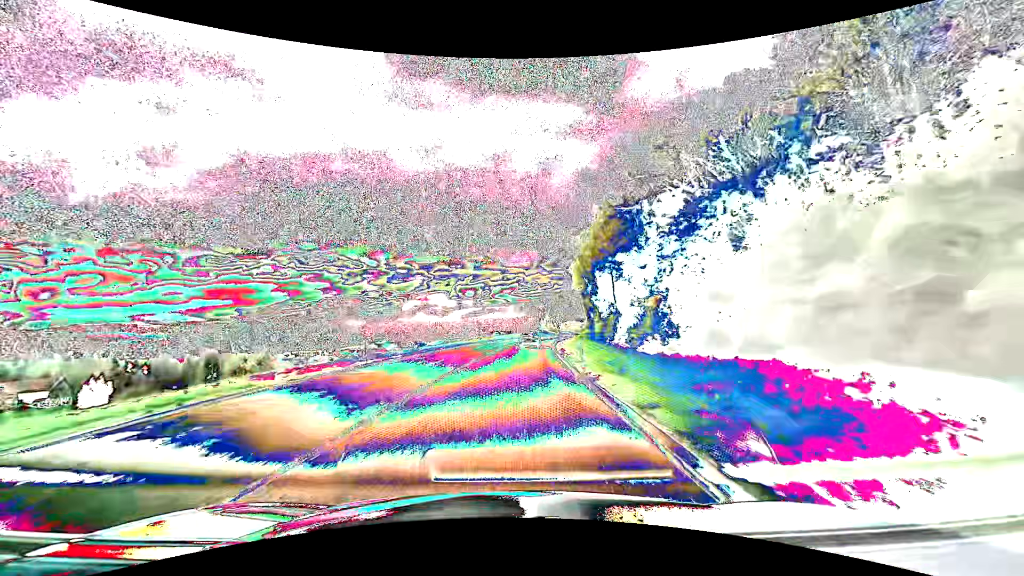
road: primary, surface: asphalt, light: Day
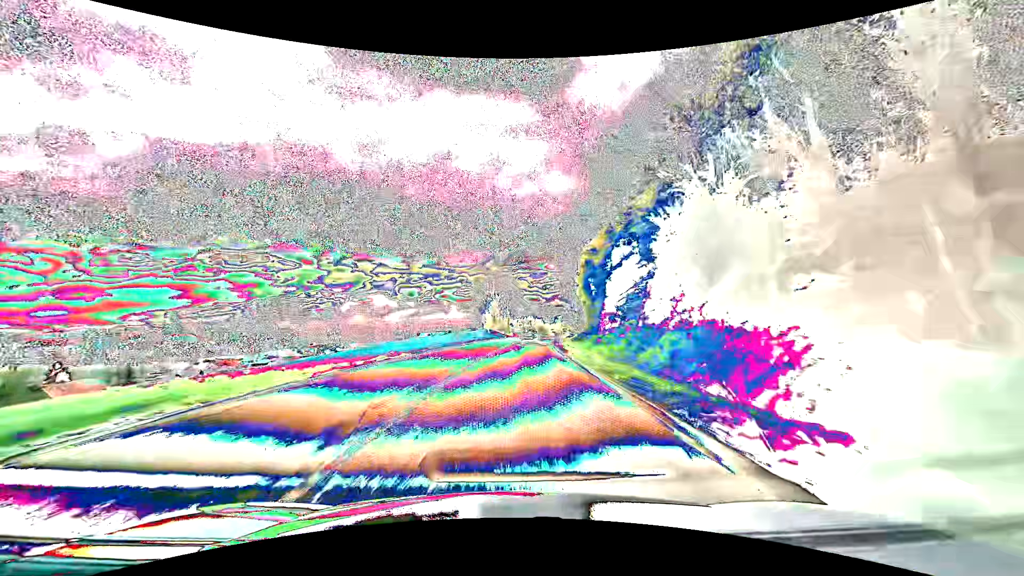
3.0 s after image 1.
(+4.0, +69.1) m; +6°
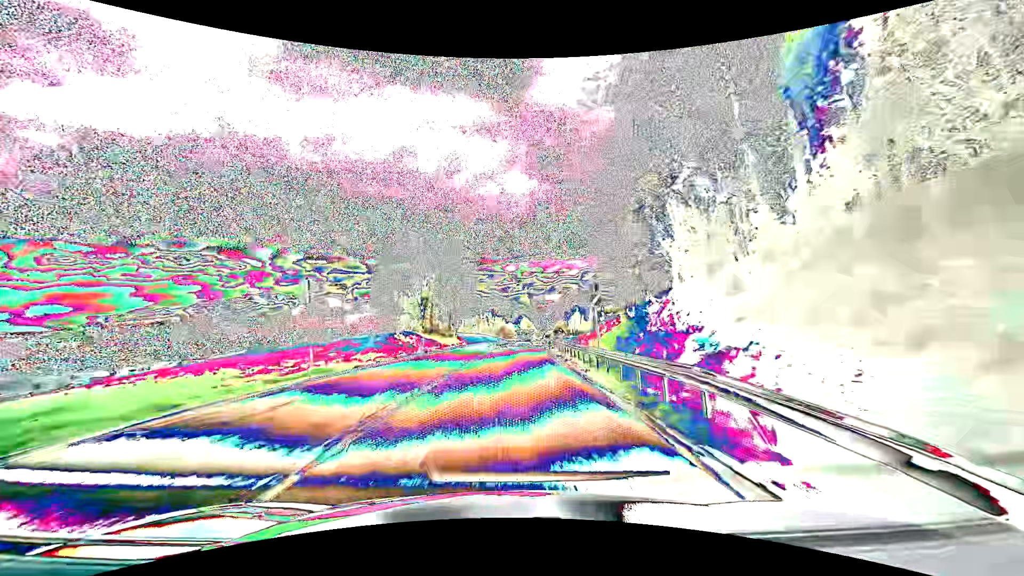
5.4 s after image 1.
(+2.8, +54.8) m; +5°
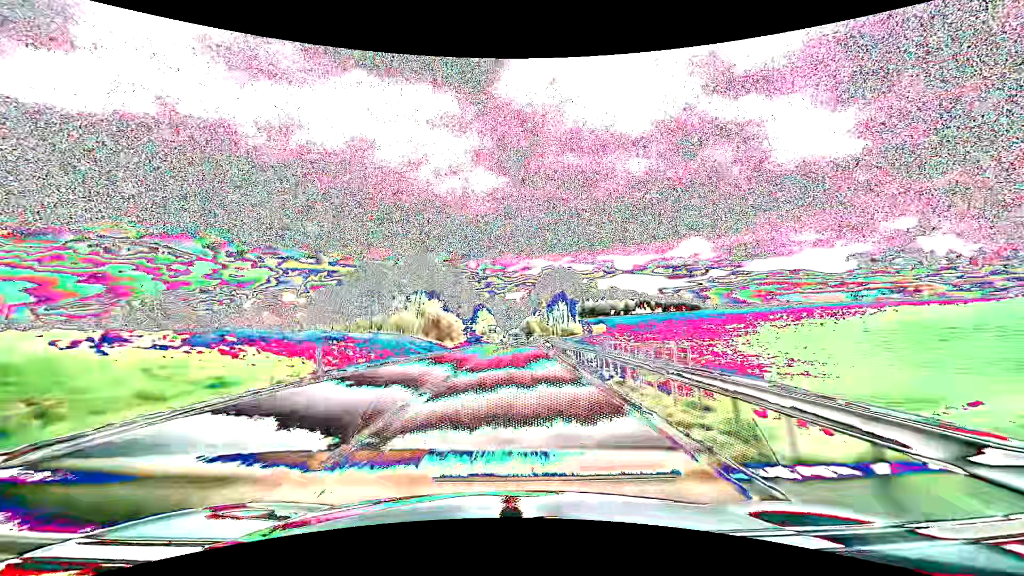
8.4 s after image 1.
(+3.2, +71.0) m; +5°
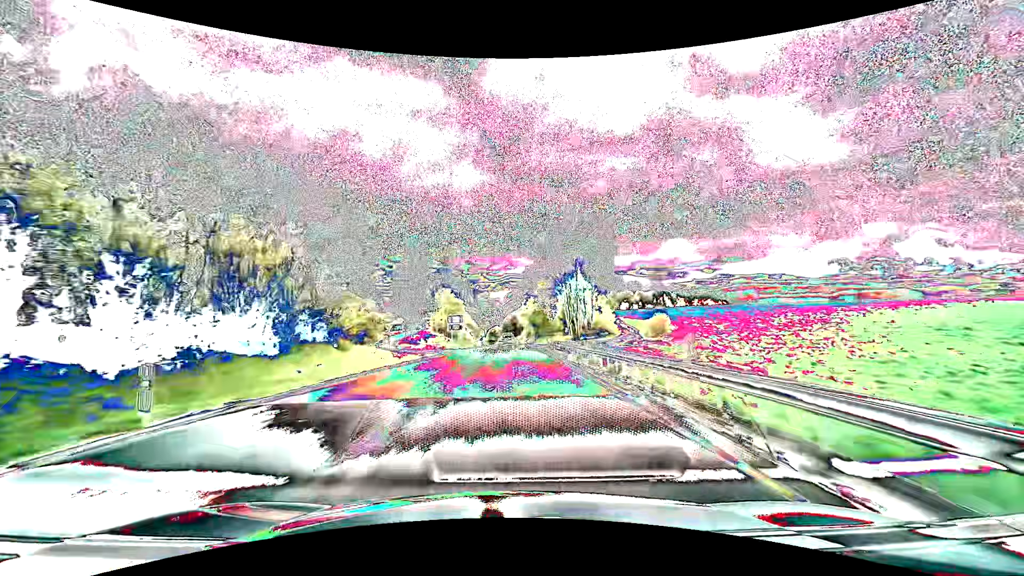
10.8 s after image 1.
(+1.3, +60.6) m; +2°
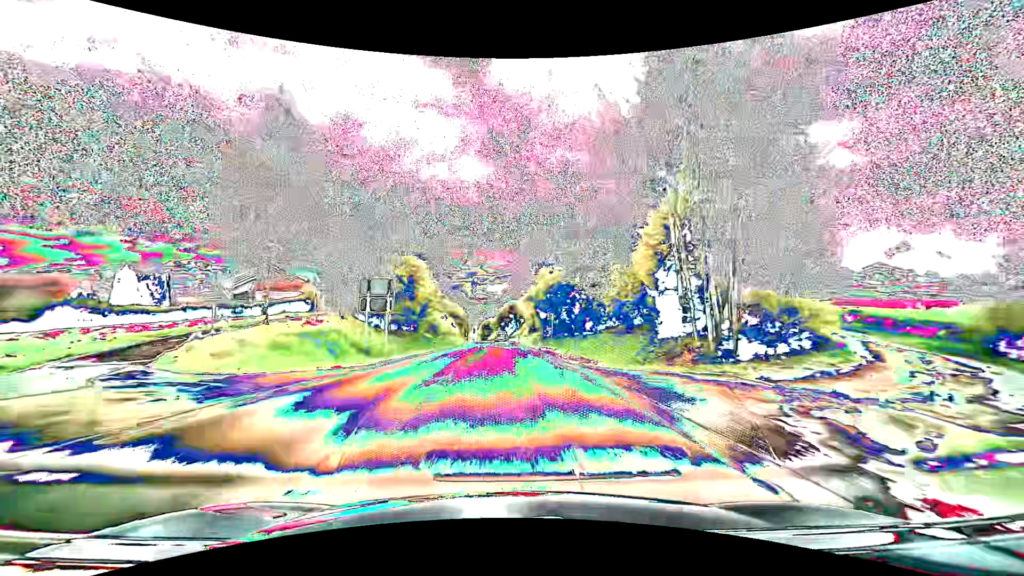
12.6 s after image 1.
(+0.2, +46.4) m; 0°
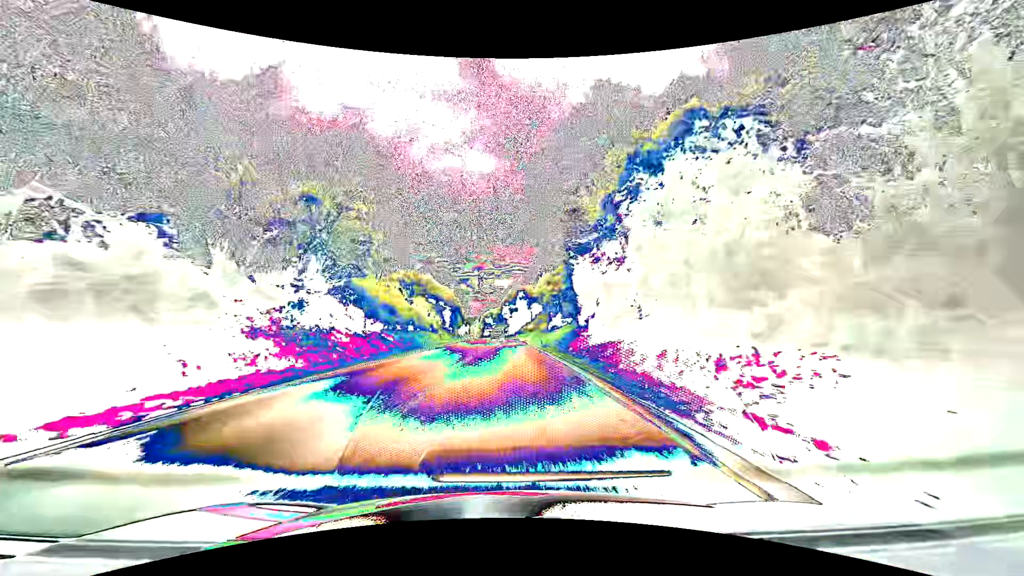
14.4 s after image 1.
(-0.2, +47.0) m; 0°
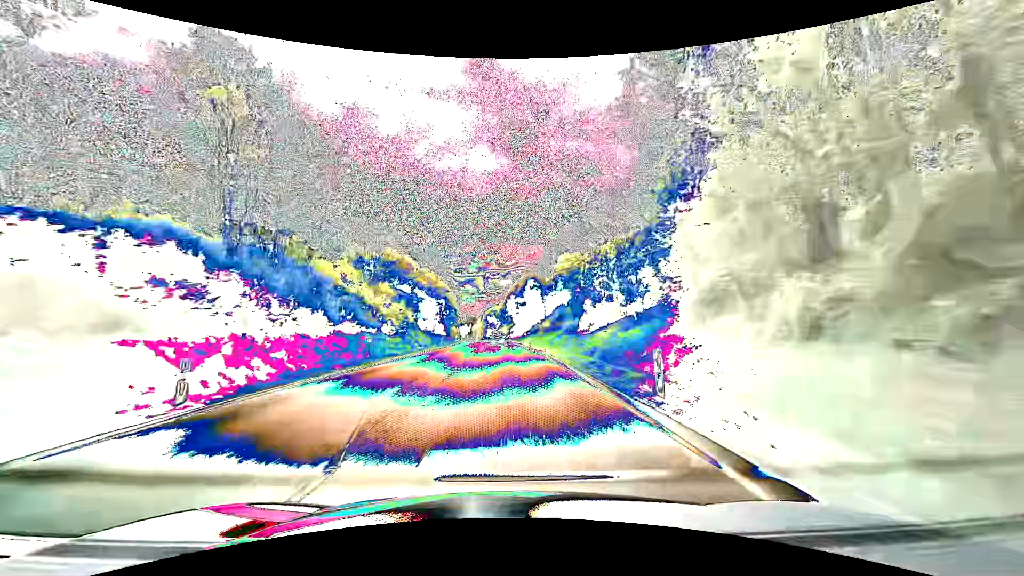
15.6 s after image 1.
(-0.2, +31.5) m; -1°
(0, +10) (0, +20) (0, +30) (0, +40) (0, +50) (-1, +60) (-1, +70) (-1, +80) (-2, +90) (-2, +100) m
